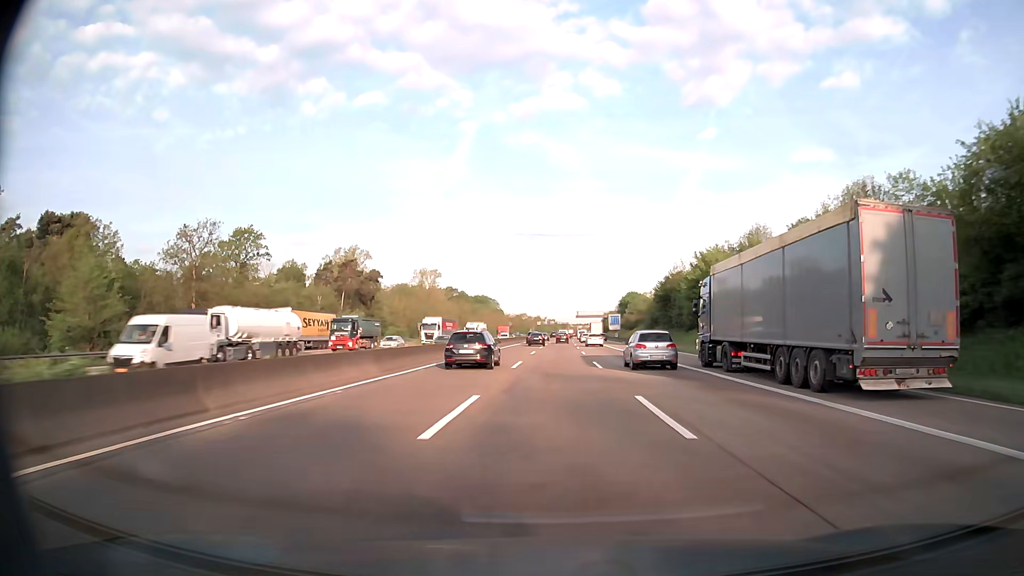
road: motorway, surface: asphalt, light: Day
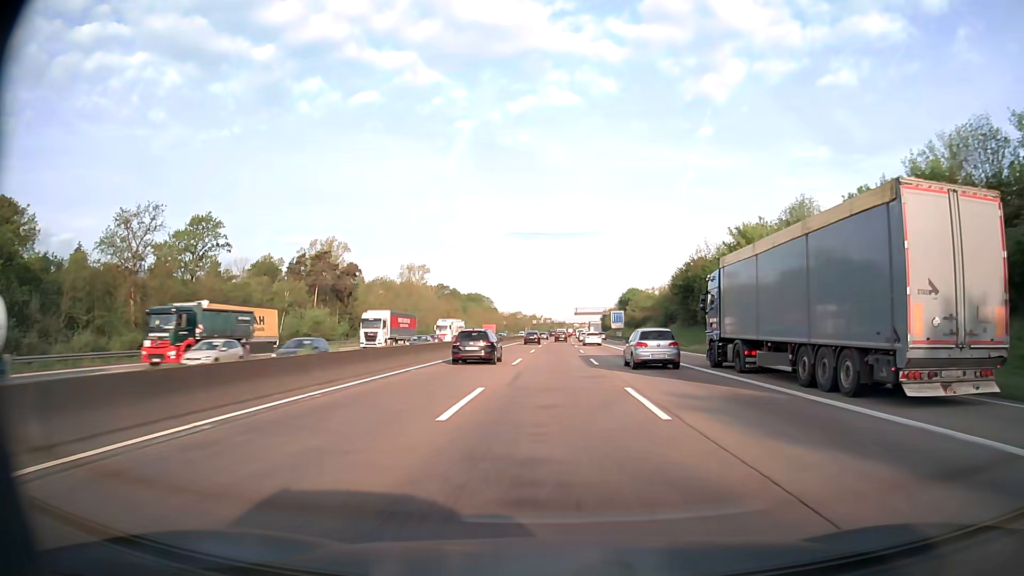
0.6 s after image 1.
(+0.1, +16.3) m; 0°
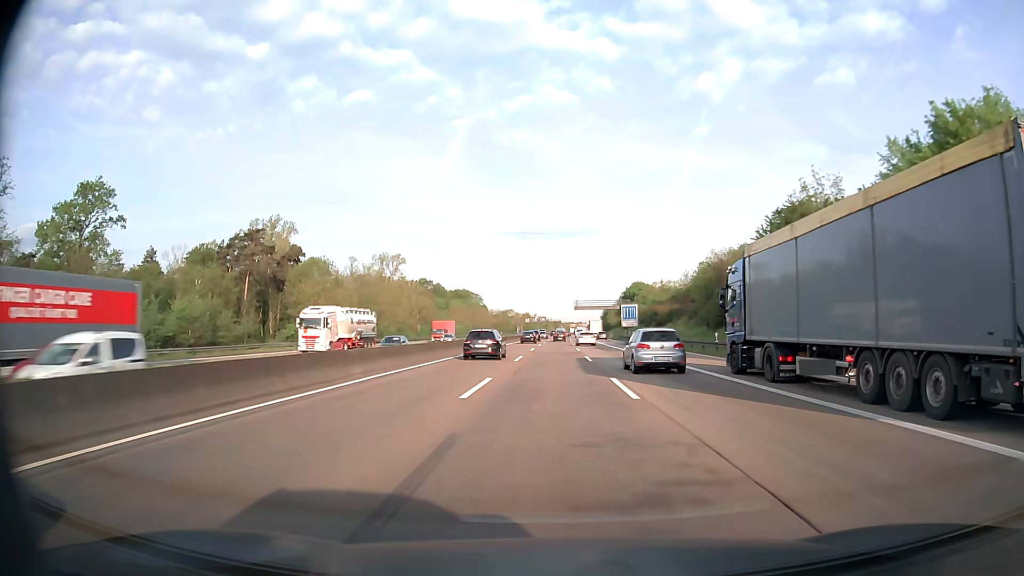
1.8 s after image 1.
(+0.1, +32.5) m; 0°
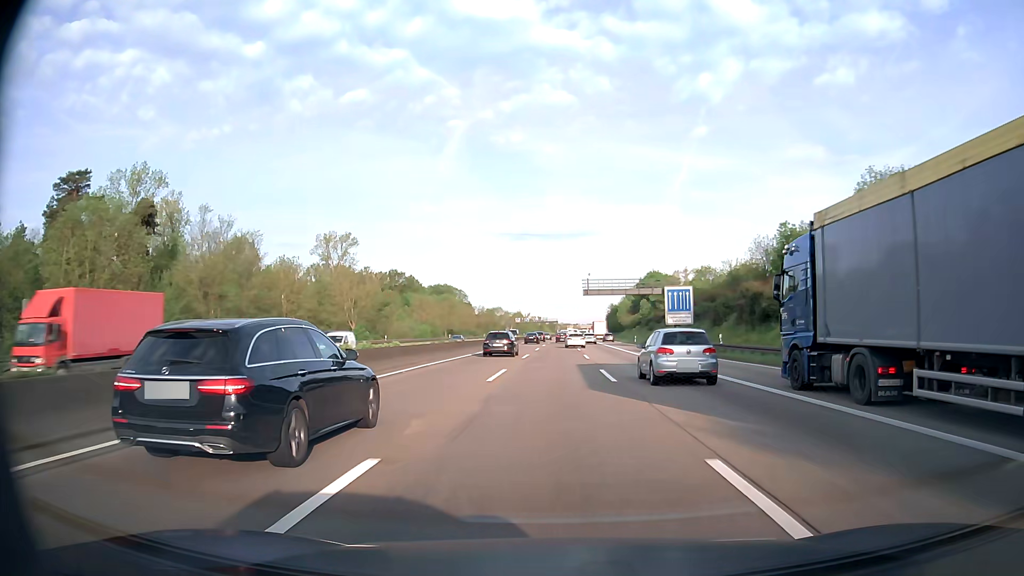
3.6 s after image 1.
(+0.1, +48.6) m; 0°
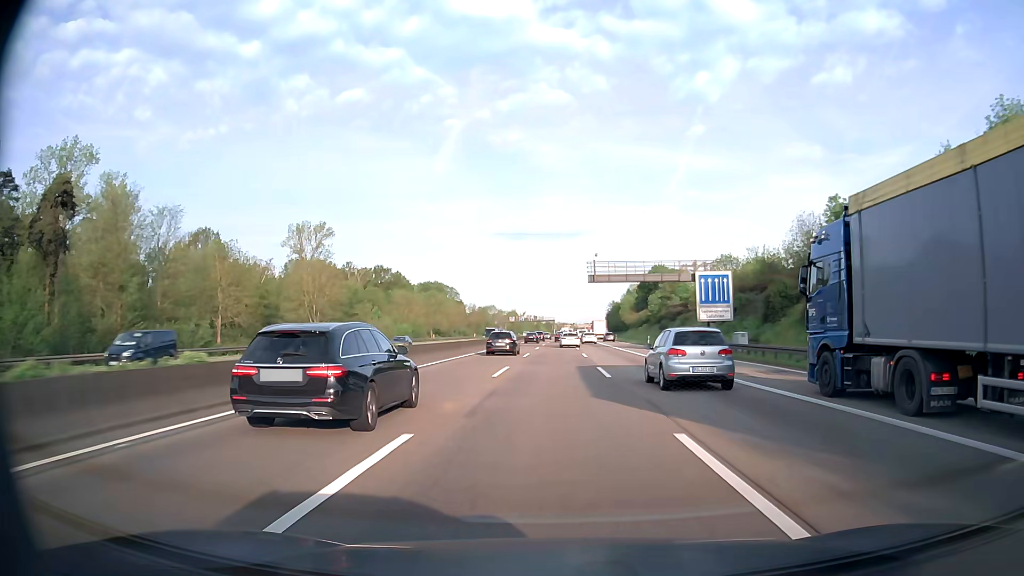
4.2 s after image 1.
(+0.1, +16.2) m; 0°
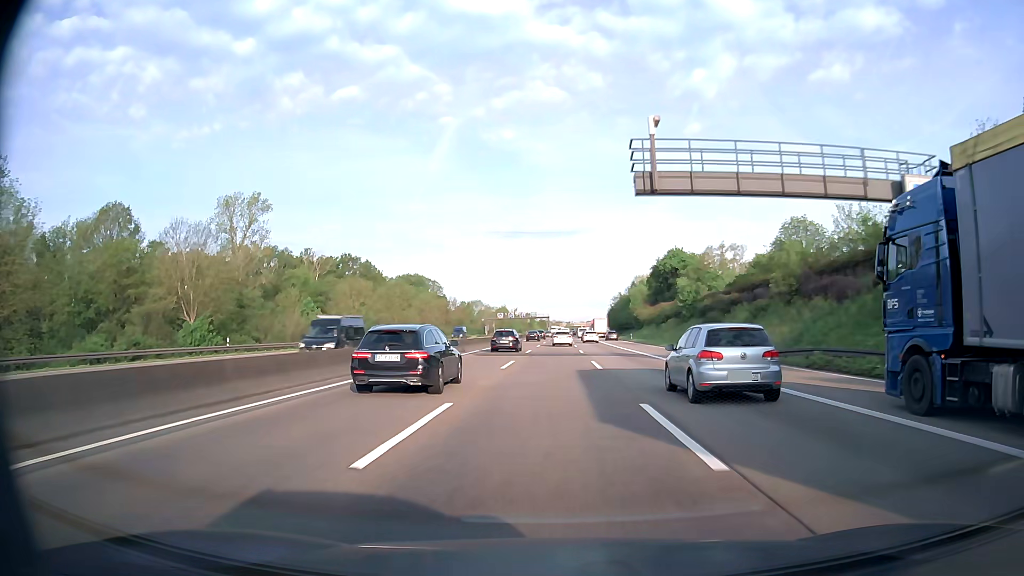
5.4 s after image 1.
(+0.1, +32.3) m; 0°
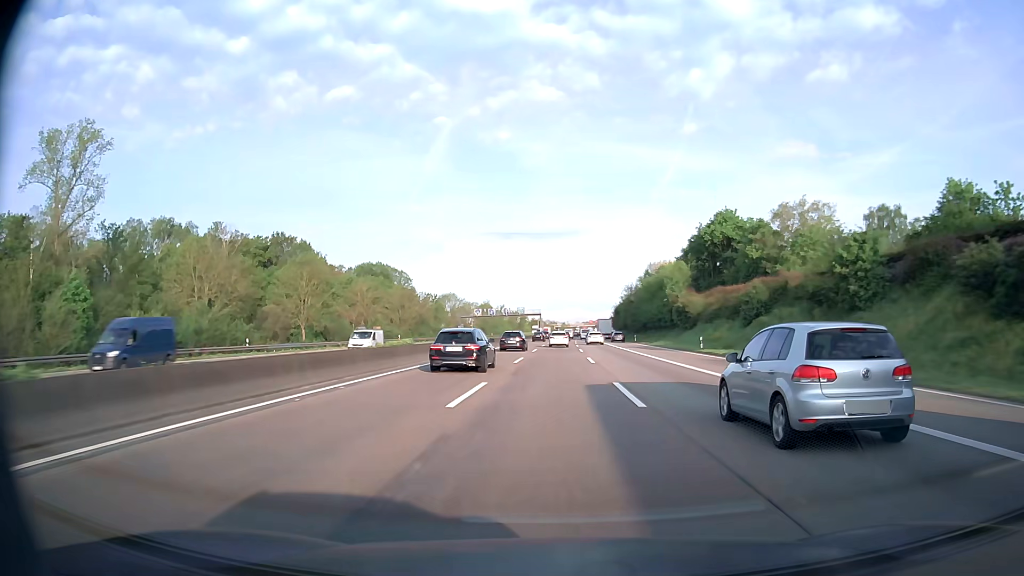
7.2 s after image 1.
(+0.3, +48.3) m; +1°
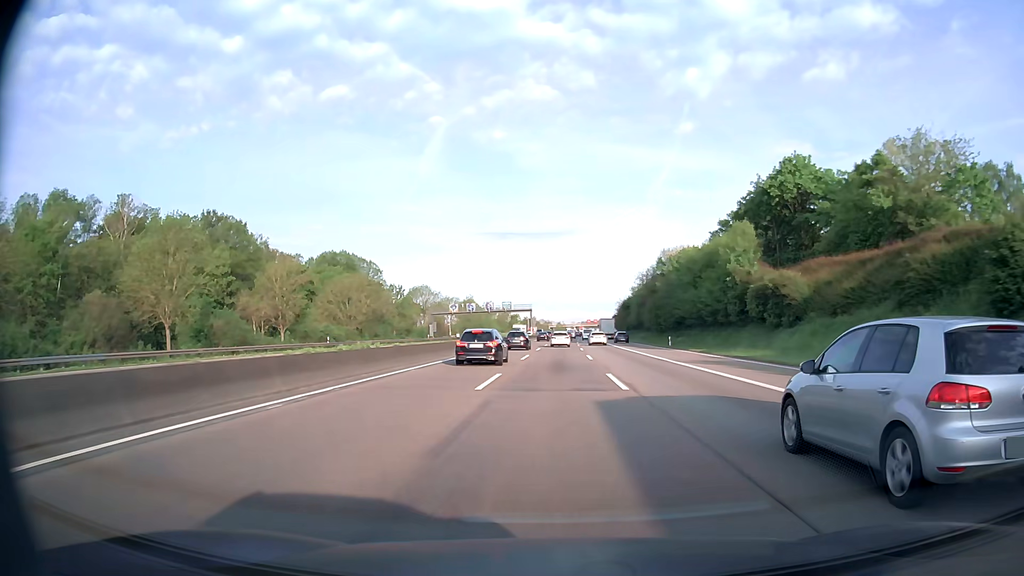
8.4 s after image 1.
(+0.1, +32.1) m; 0°
(0, +10) (0, +20) (0, +30) (0, +40) (0, +50) (0, +60) (+1, +70) (+1, +80) (+1, +90) (+2, +100) m
